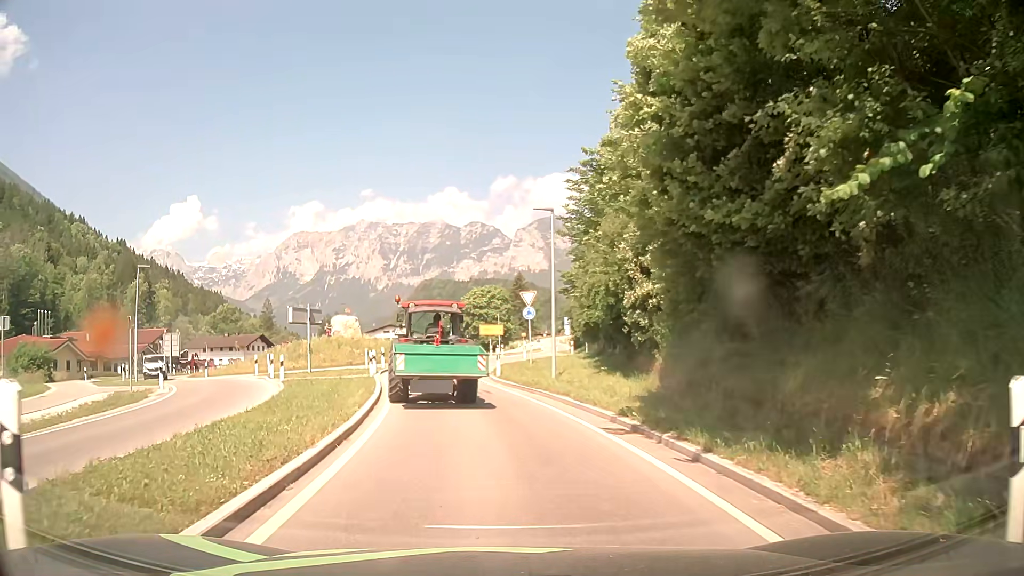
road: primary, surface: asphalt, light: Day
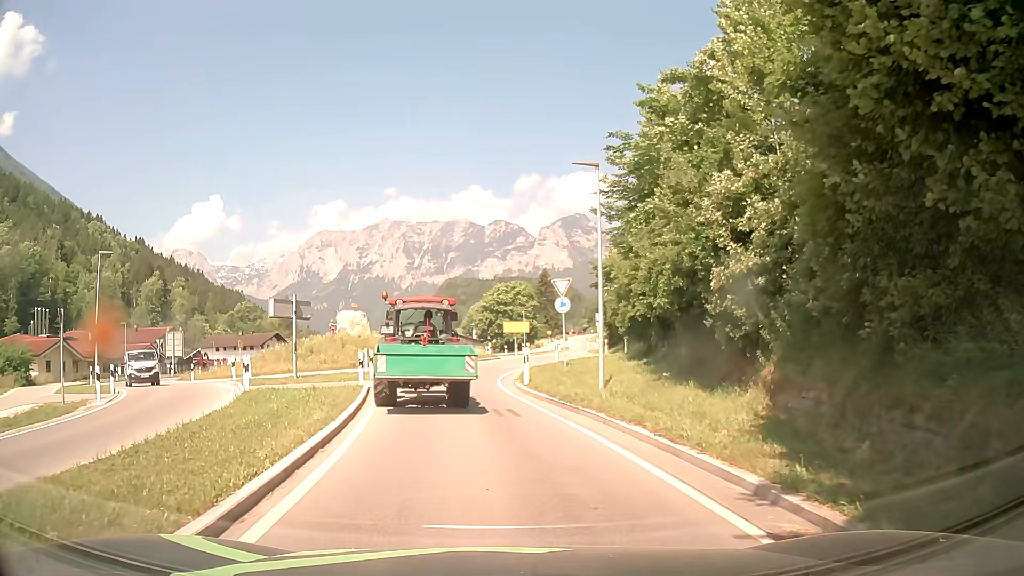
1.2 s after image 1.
(-0.1, +6.0) m; -3°
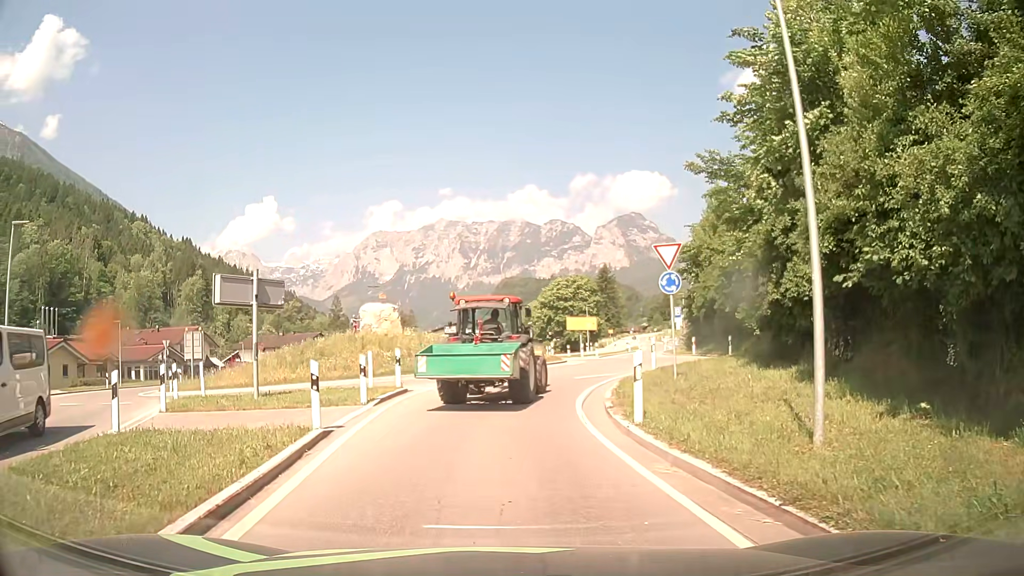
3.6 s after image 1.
(-0.3, +9.9) m; -6°
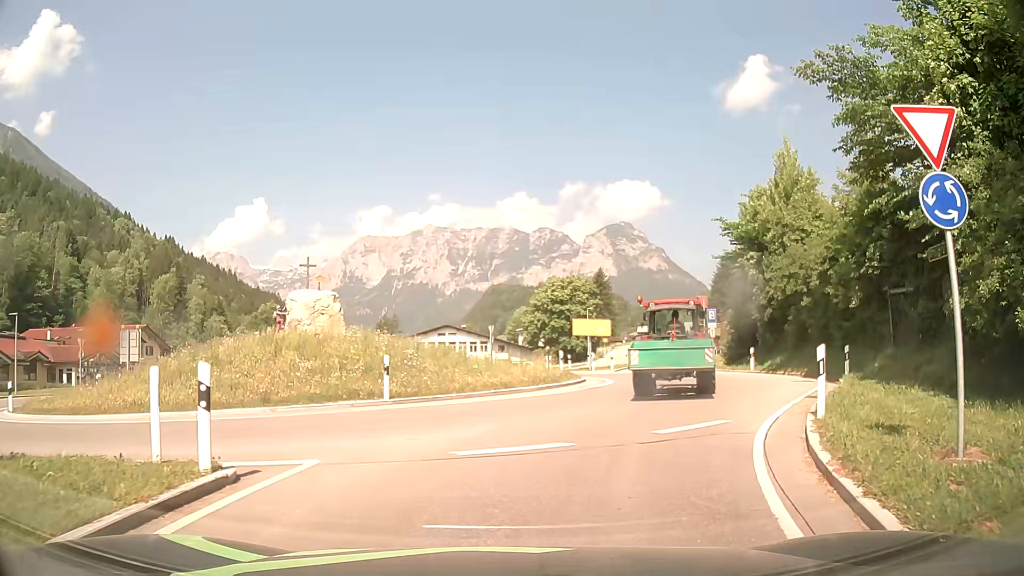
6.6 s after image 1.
(+0.2, +12.3) m; +3°
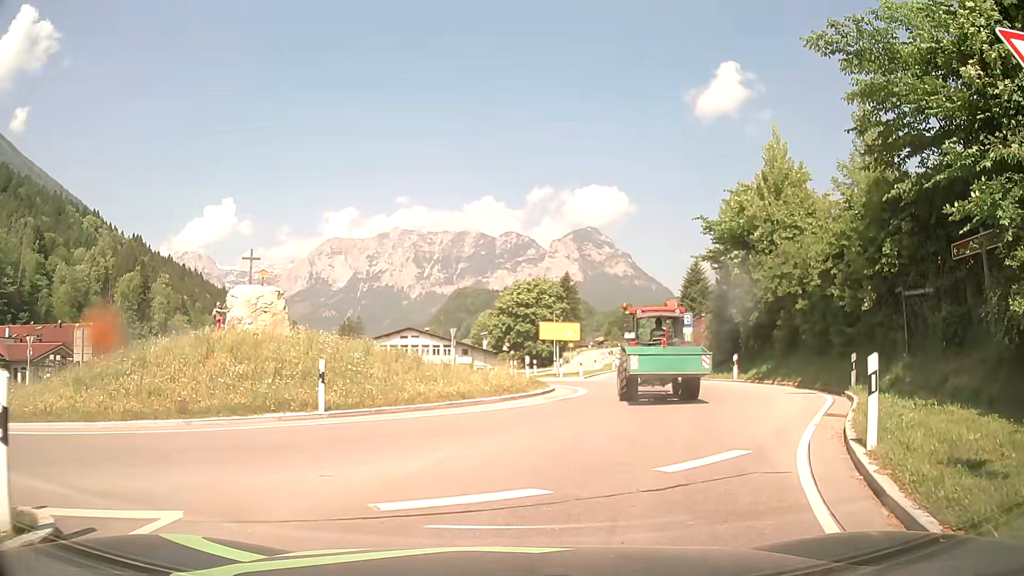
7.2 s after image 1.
(+0.1, +2.7) m; +3°
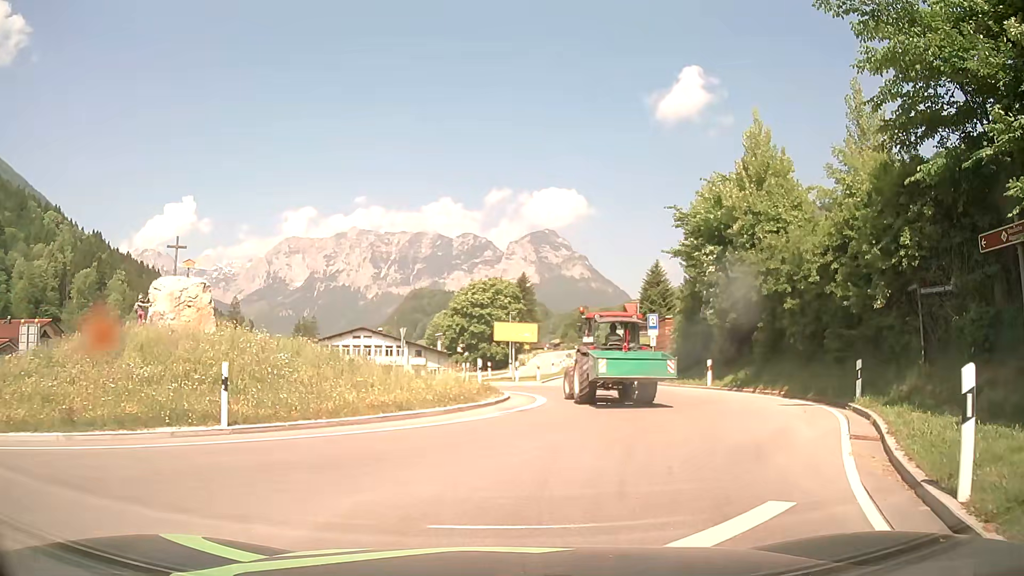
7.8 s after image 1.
(+0.1, +2.7) m; +4°
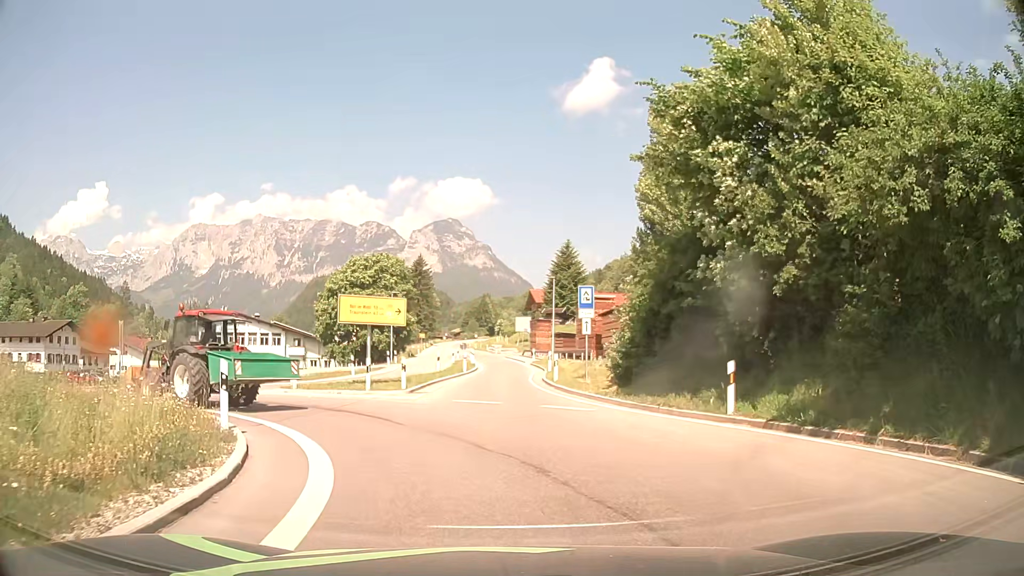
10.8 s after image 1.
(+1.6, +14.1) m; +9°
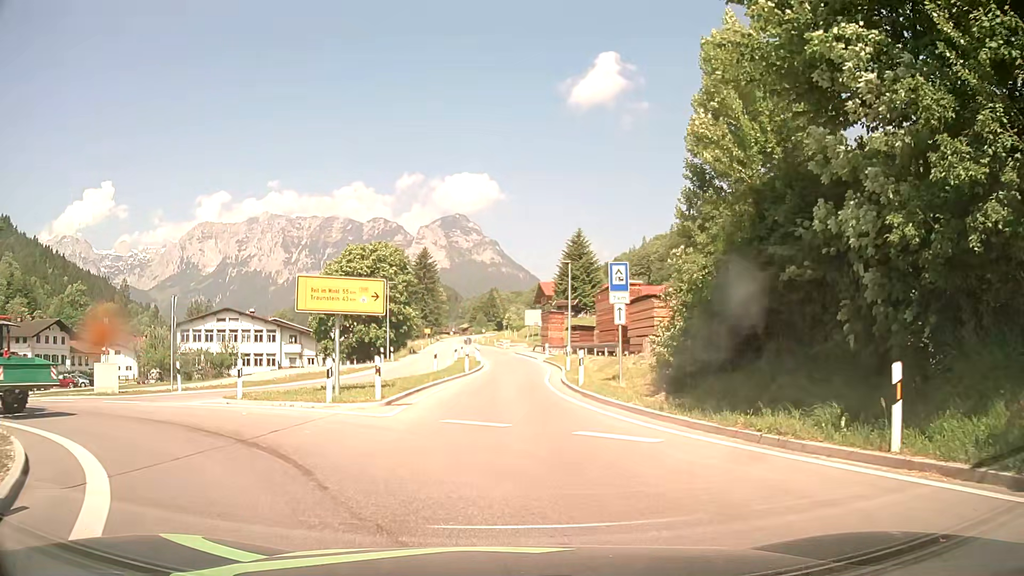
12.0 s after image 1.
(-0.1, +6.0) m; -1°
(0, +10) (0, +20) (0, +30) (0, +40) (0, +50) (-1, +60) (-1, +70) (-2, +80) (-2, +90) (-3, +100) m
